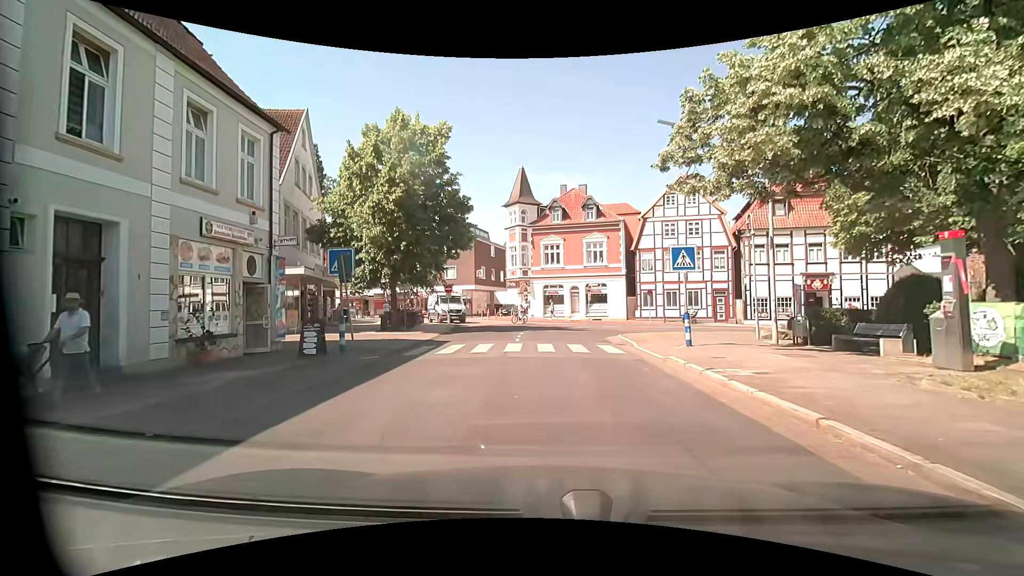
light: Day
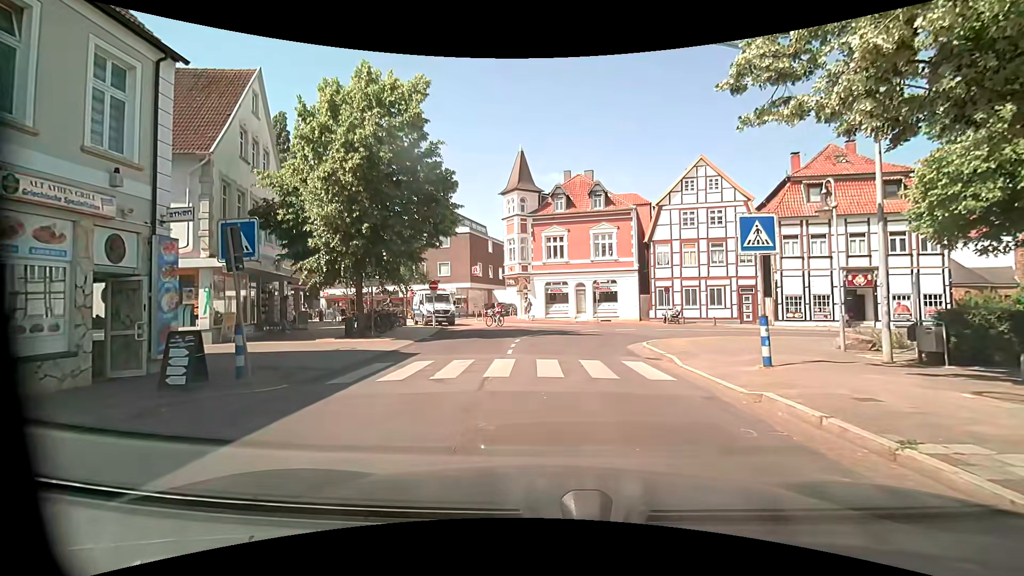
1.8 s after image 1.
(0.0, +5.2) m; -2°
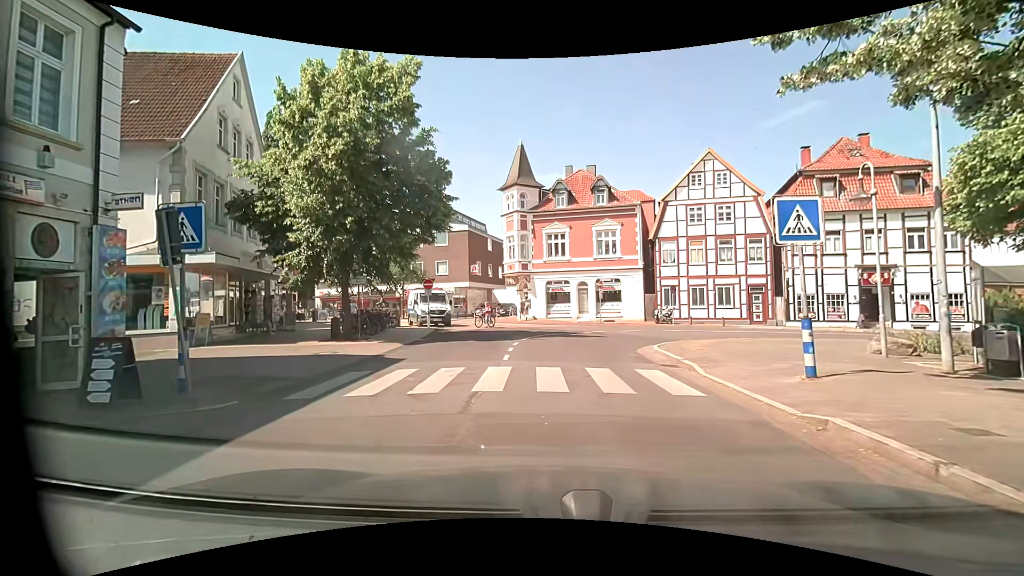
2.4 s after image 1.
(0.0, +1.6) m; +1°
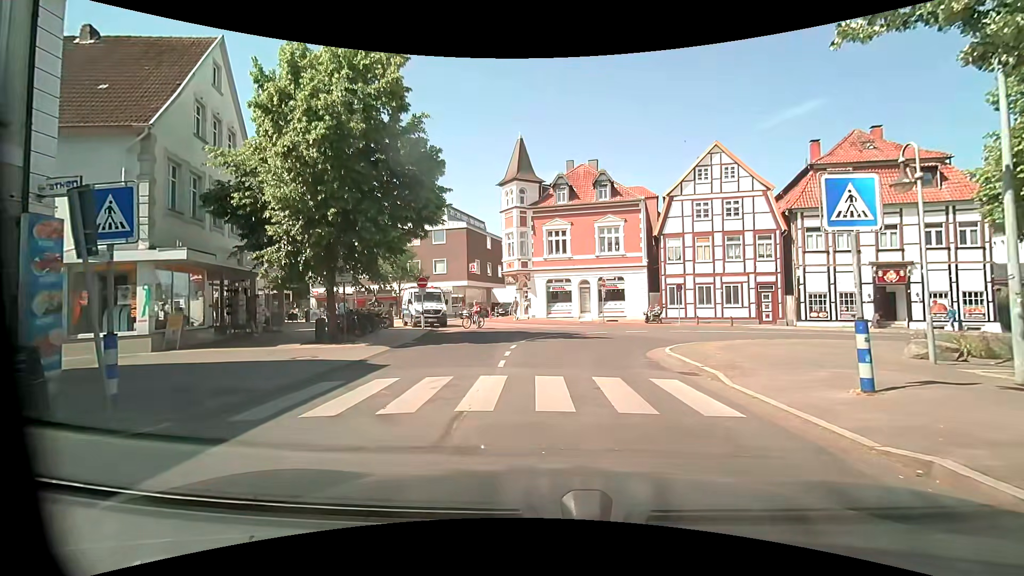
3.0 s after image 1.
(0.0, +1.4) m; 0°
